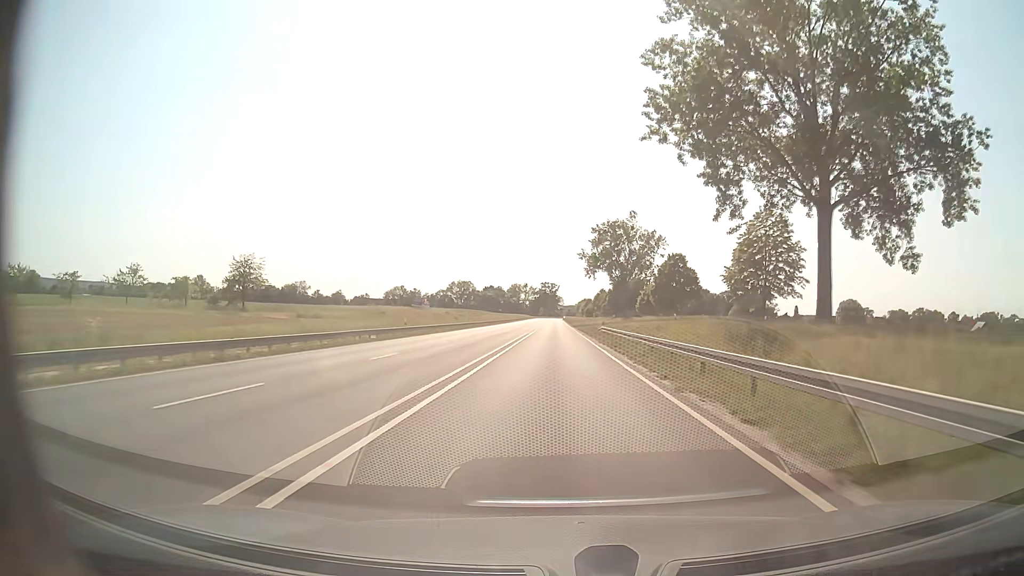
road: primary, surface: asphalt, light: Day
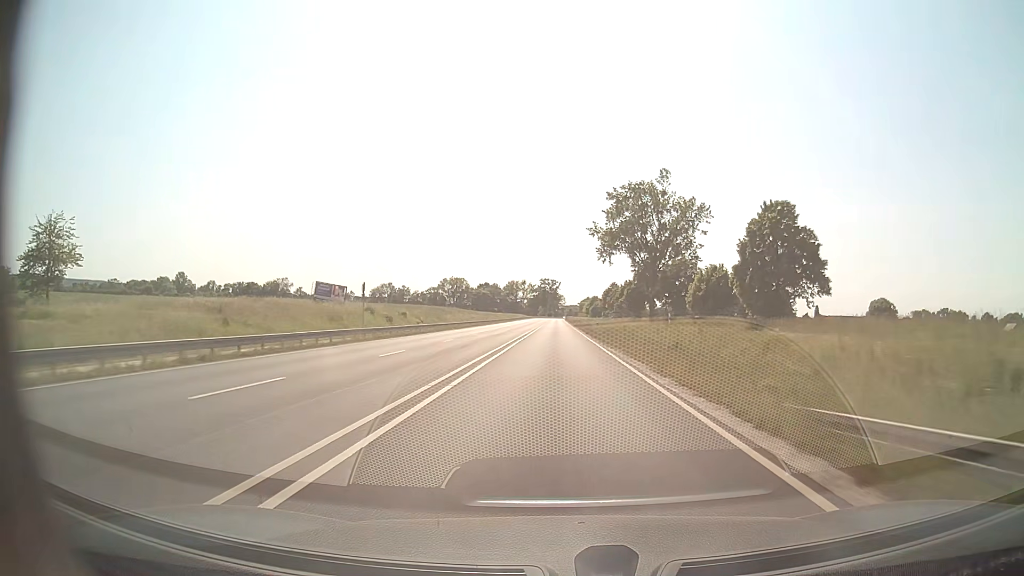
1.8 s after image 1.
(0.0, +47.4) m; 0°
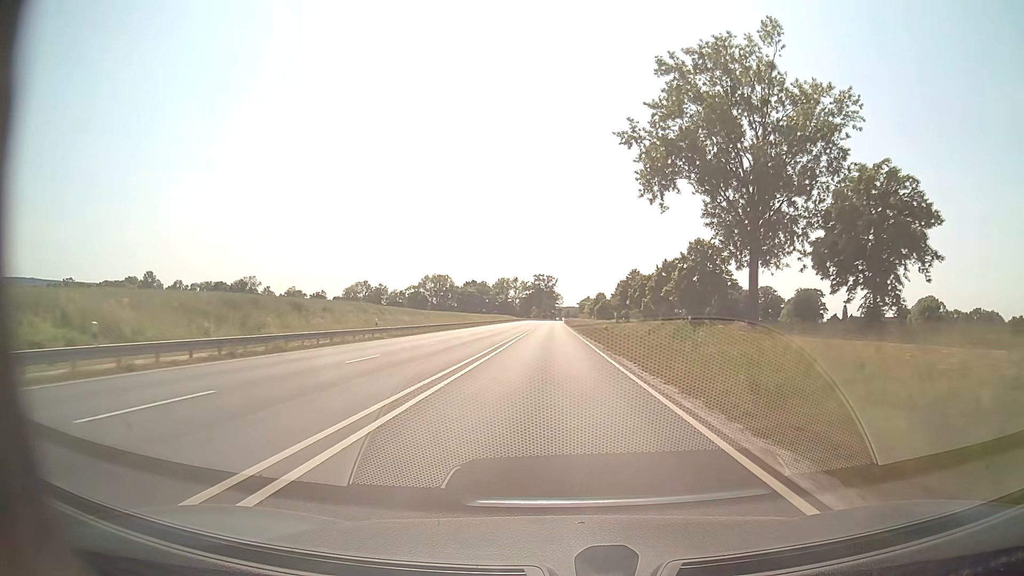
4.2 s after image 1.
(+0.1, +63.3) m; 0°
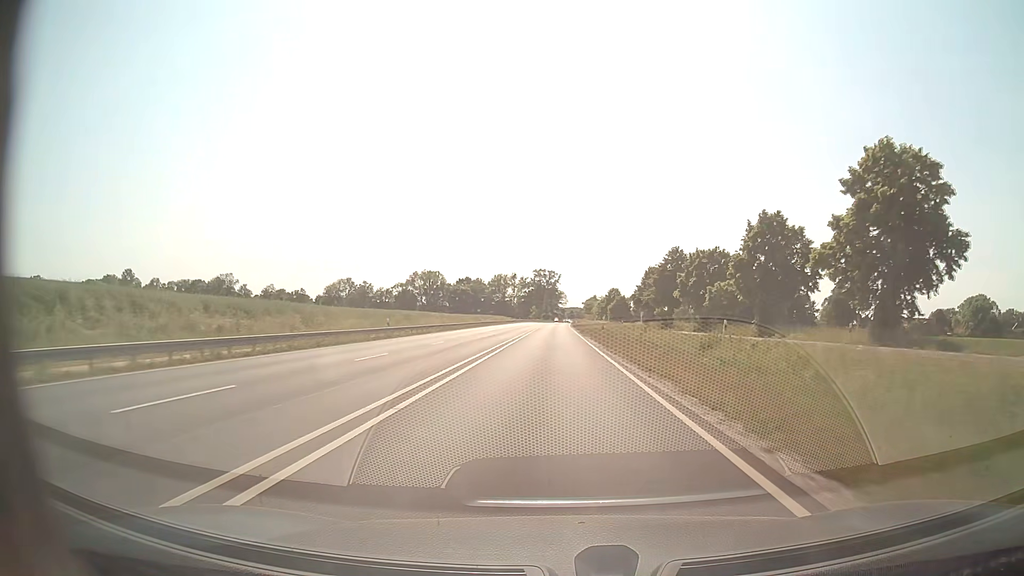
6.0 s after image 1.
(-0.2, +47.5) m; 0°
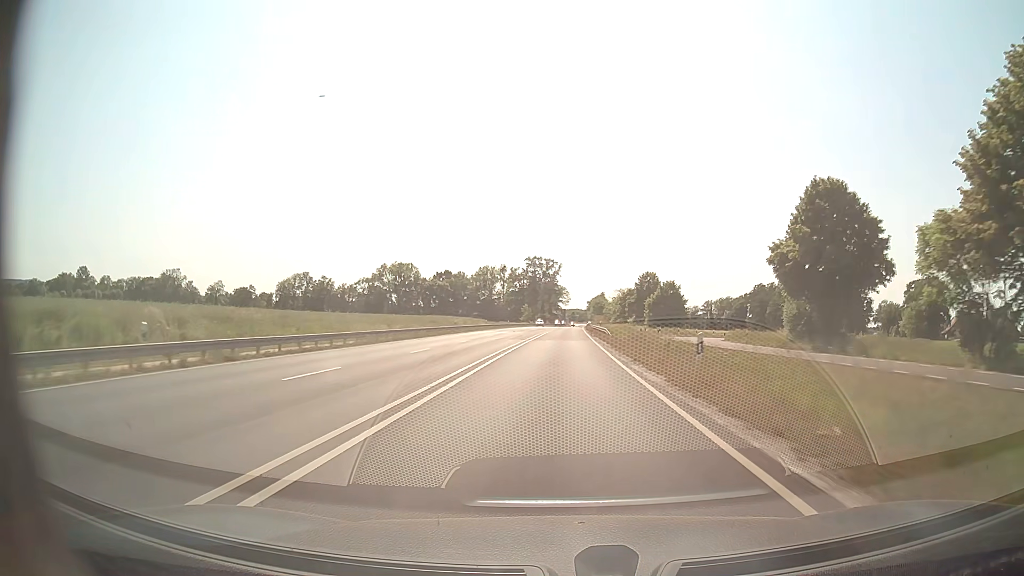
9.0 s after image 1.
(0.0, +79.1) m; 0°
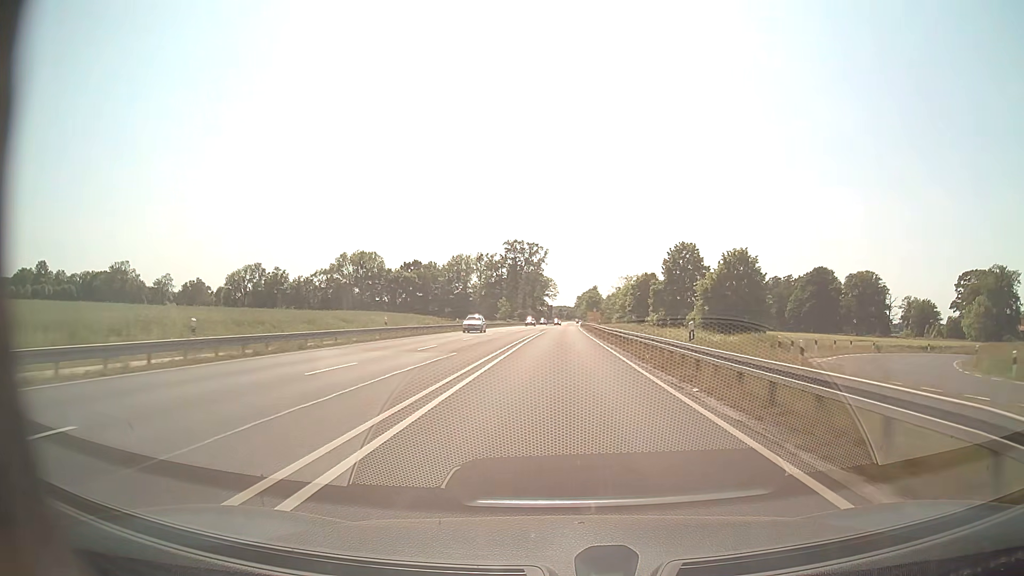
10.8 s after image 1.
(+0.3, +47.4) m; +1°
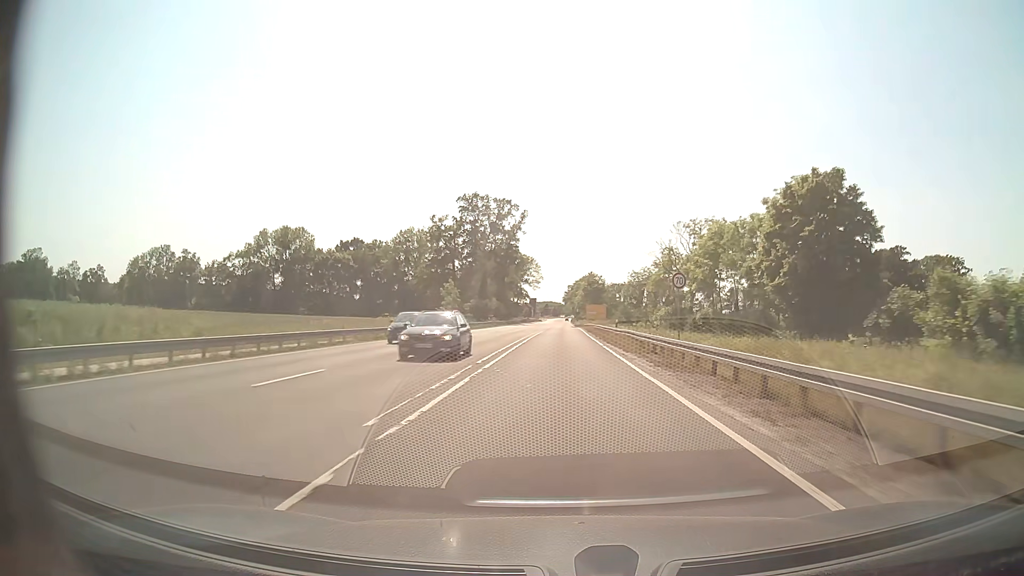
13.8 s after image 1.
(+0.9, +74.6) m; +1°
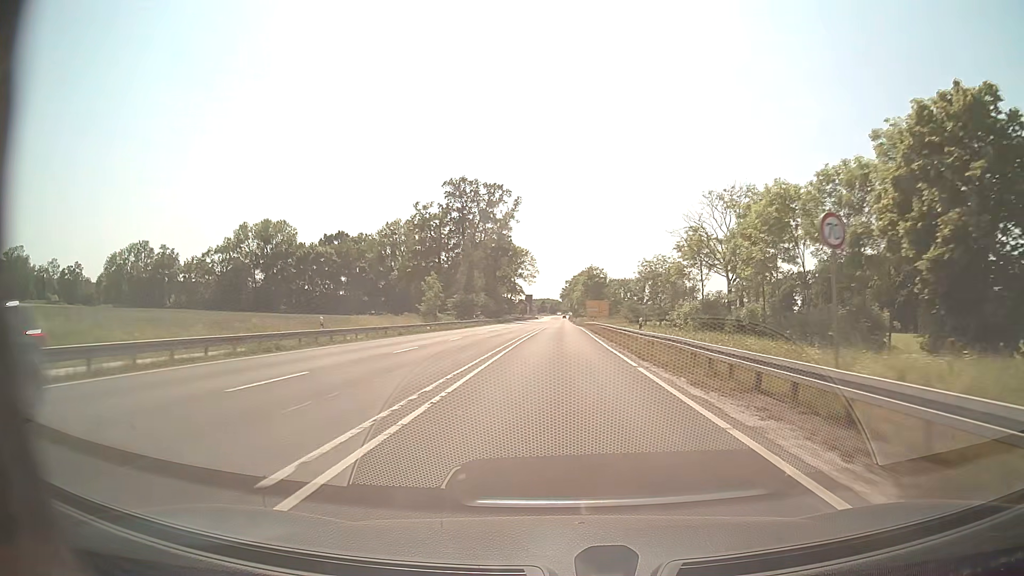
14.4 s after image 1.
(0.0, +13.8) m; 0°
(0, +10) (0, +20) (0, +30) (0, +40) (0, +50) (0, +60) (0, +70) (0, +80) (0, +90) (+1, +100) m
